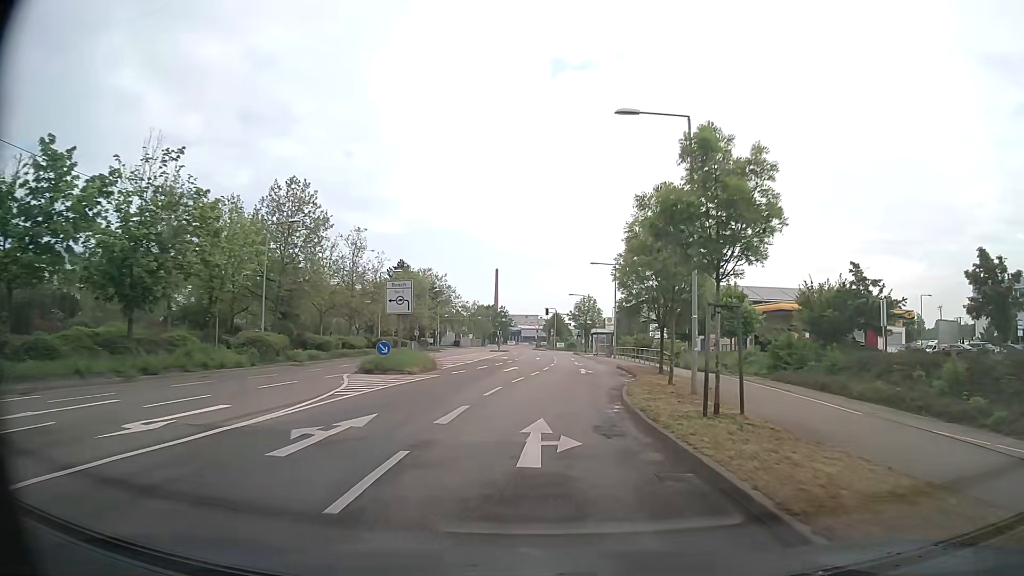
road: secondary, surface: asphalt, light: Day
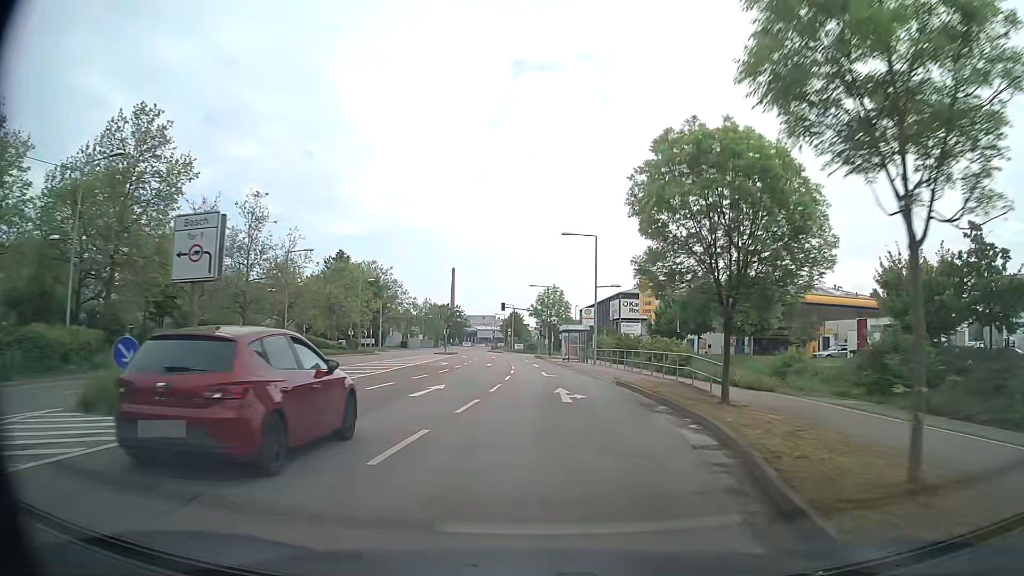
(+0.5, +16.3) m; +3°
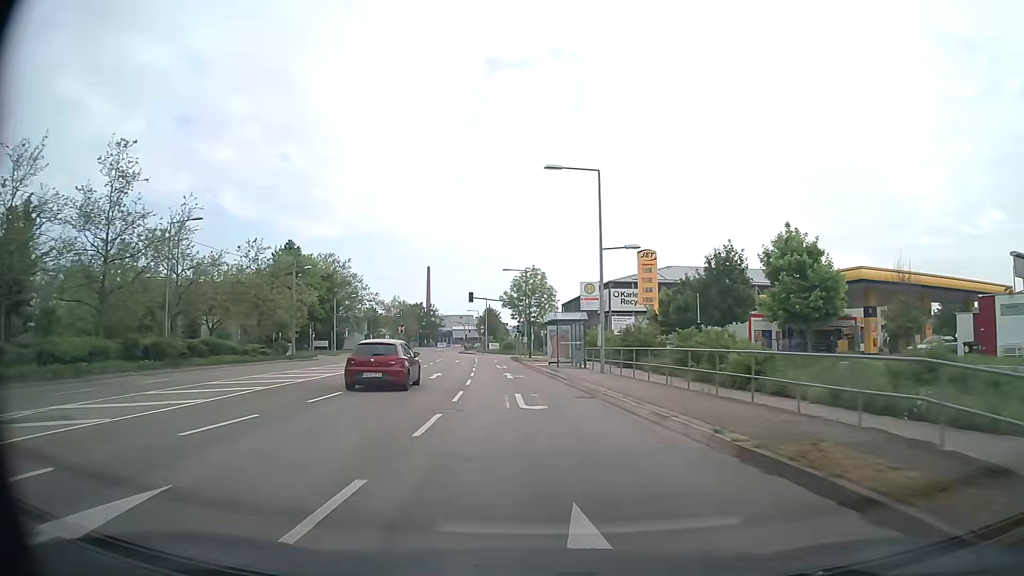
(+0.4, +15.7) m; +2°
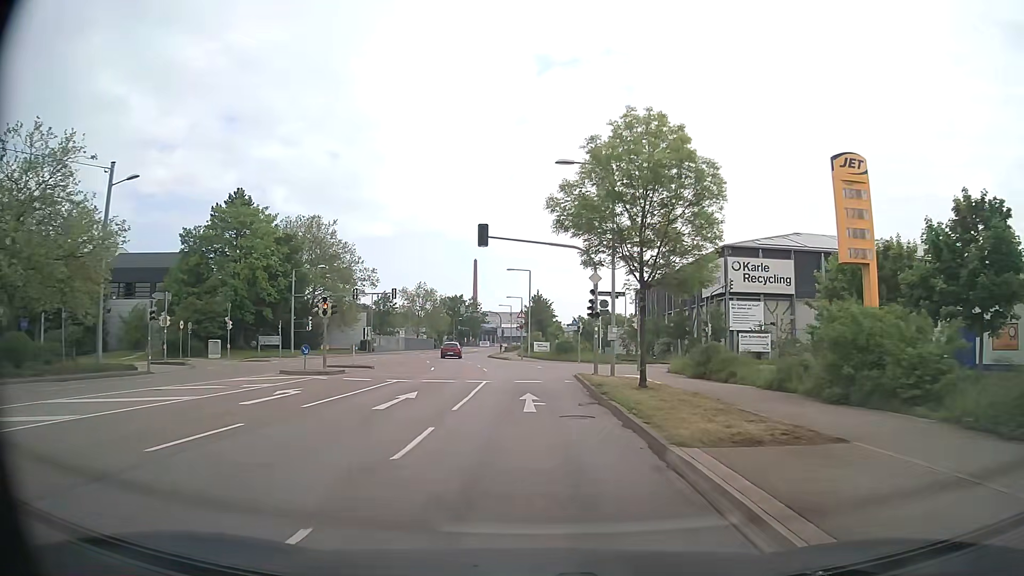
(-1.6, +38.0) m; -5°
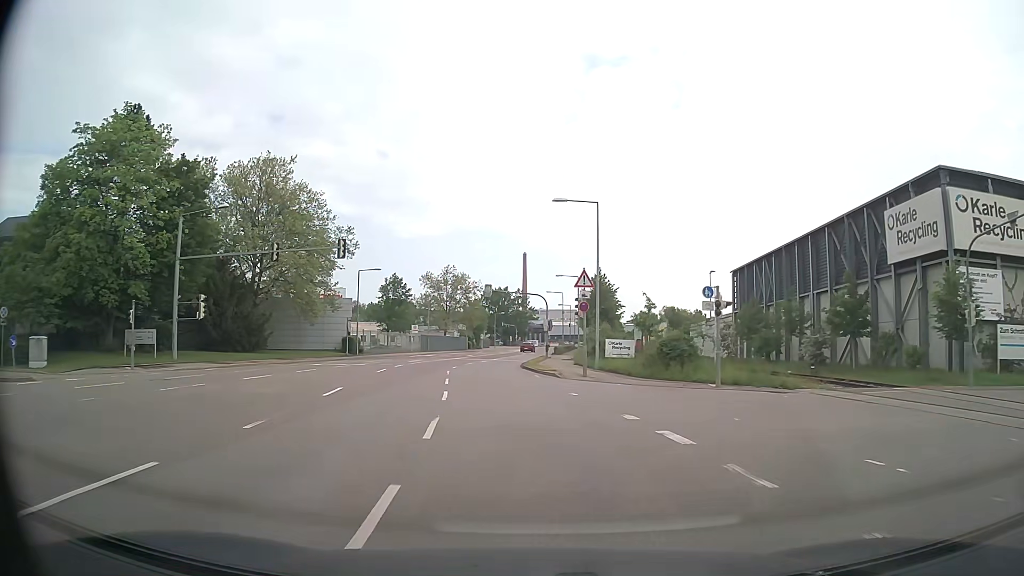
(-0.8, +30.6) m; -4°
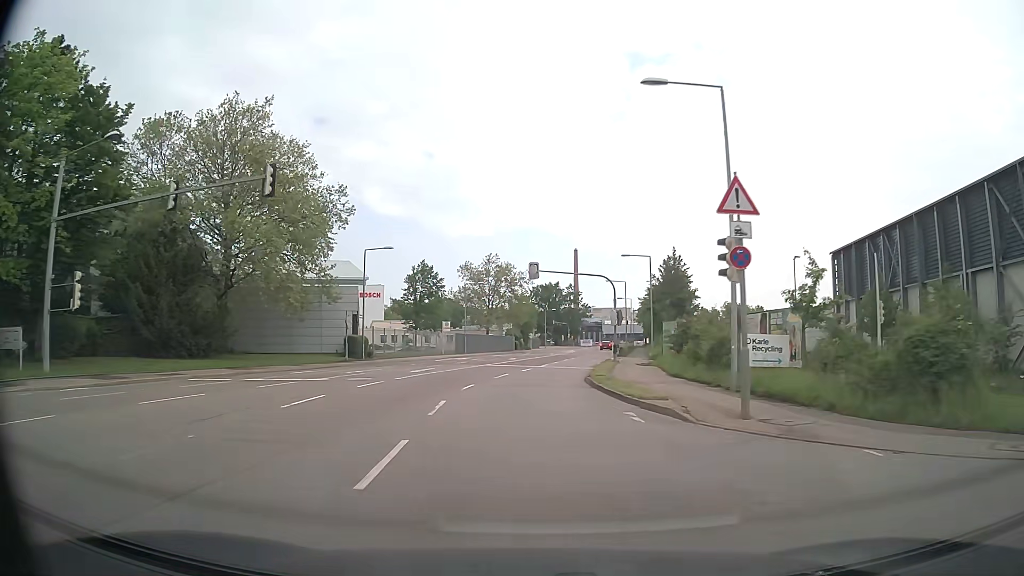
(-0.6, +15.6) m; -4°
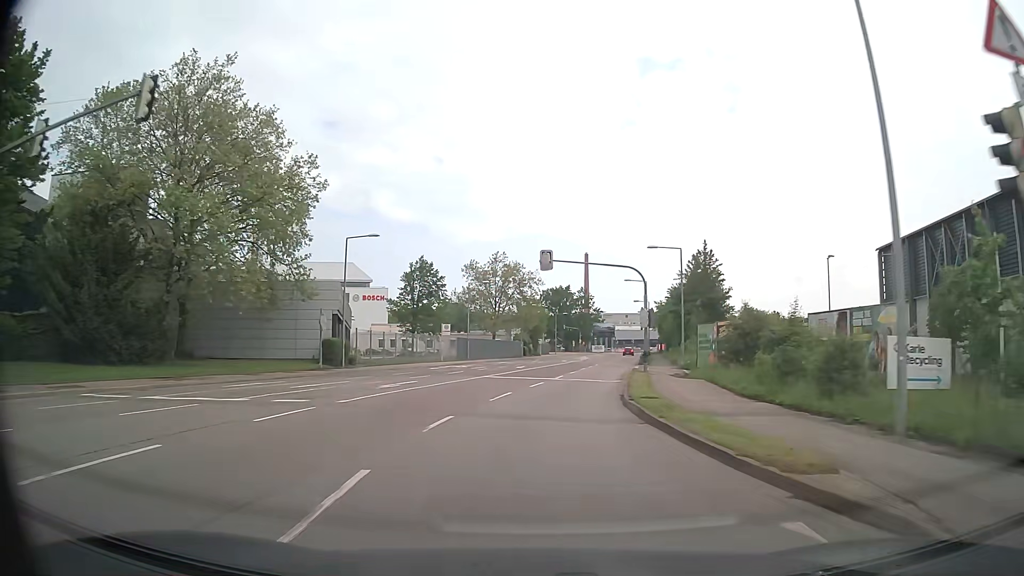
(-0.1, +7.9) m; -1°
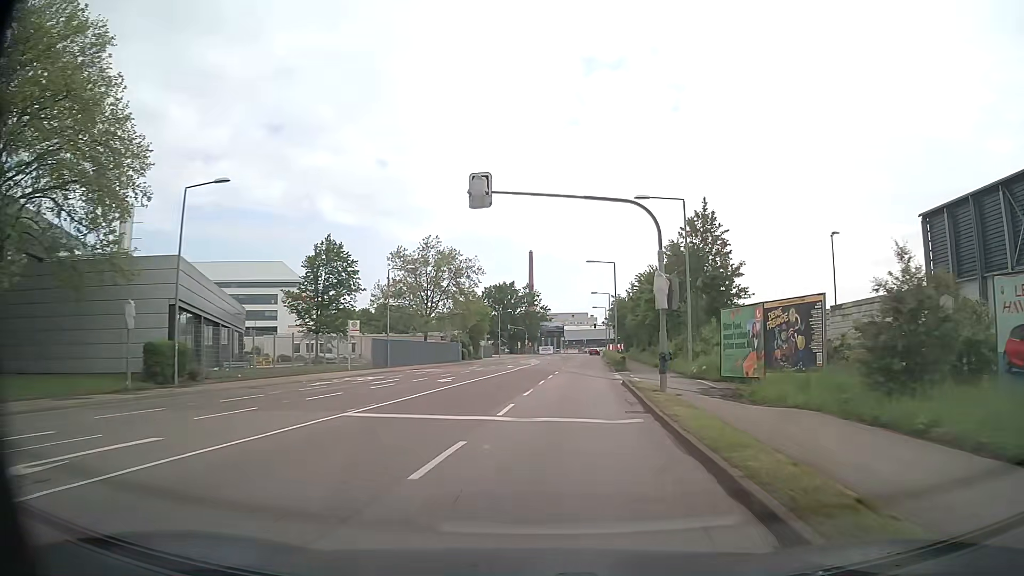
(+0.4, +15.5) m; +5°
(0, +10) (+1, +20) (+2, +30) (+3, +40) (+4, +50) (+4, +60) (+5, +70) (+6, +80) (+7, +90) (+8, +100) m
